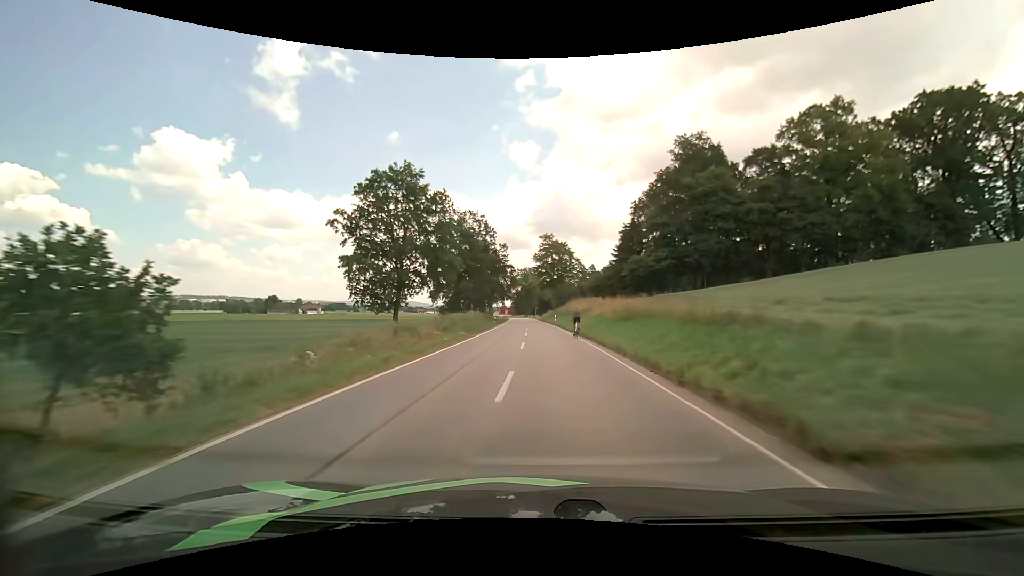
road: secondary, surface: asphalt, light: Day
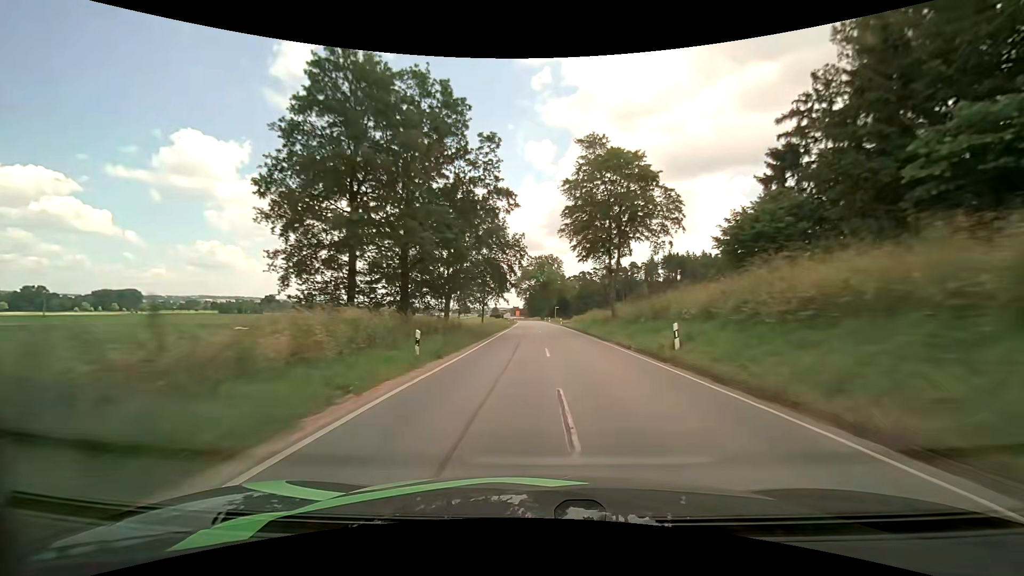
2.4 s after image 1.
(-1.4, +48.3) m; -2°
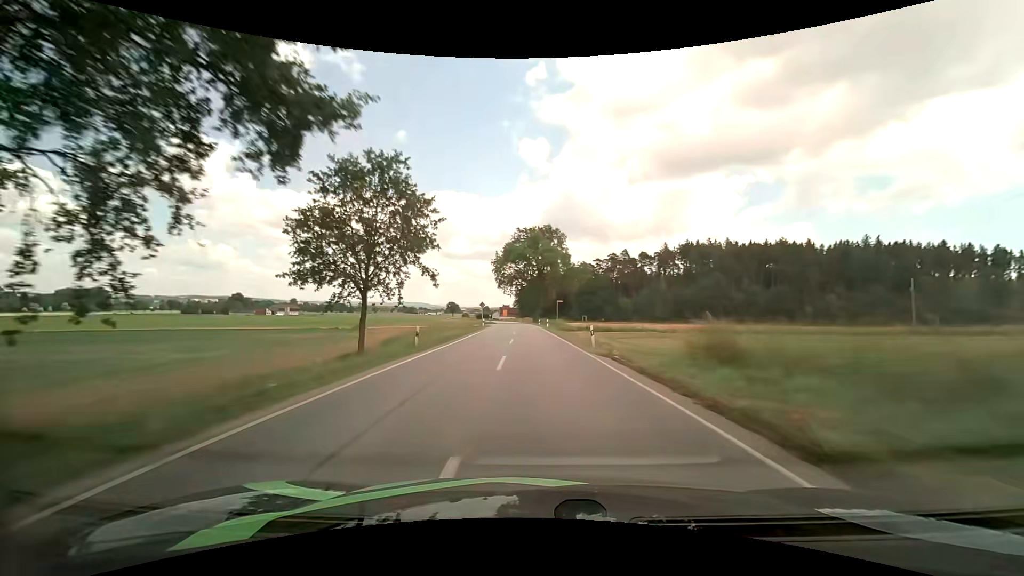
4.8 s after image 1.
(+0.9, +50.1) m; +1°
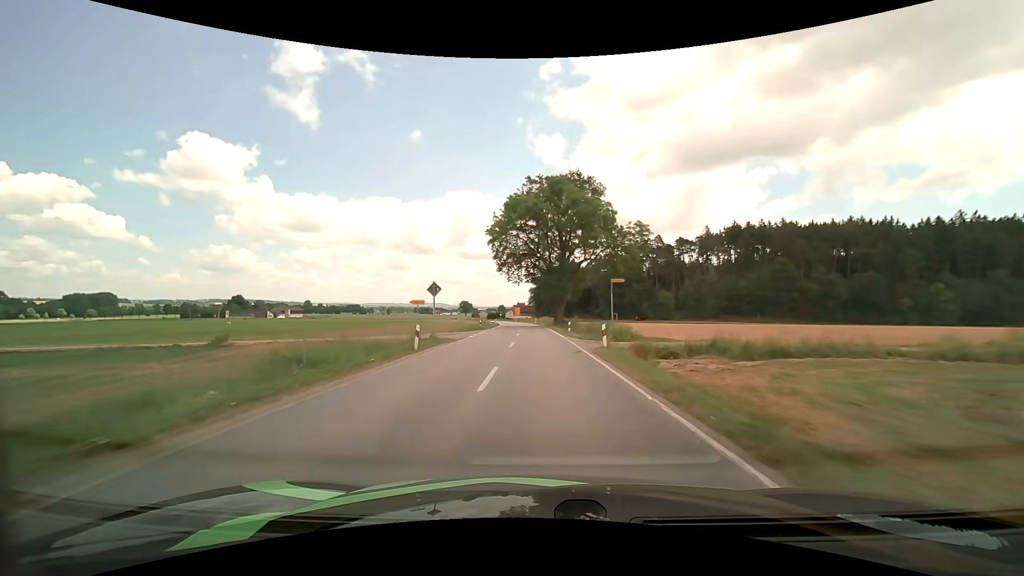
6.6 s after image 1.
(-0.5, +38.0) m; -2°
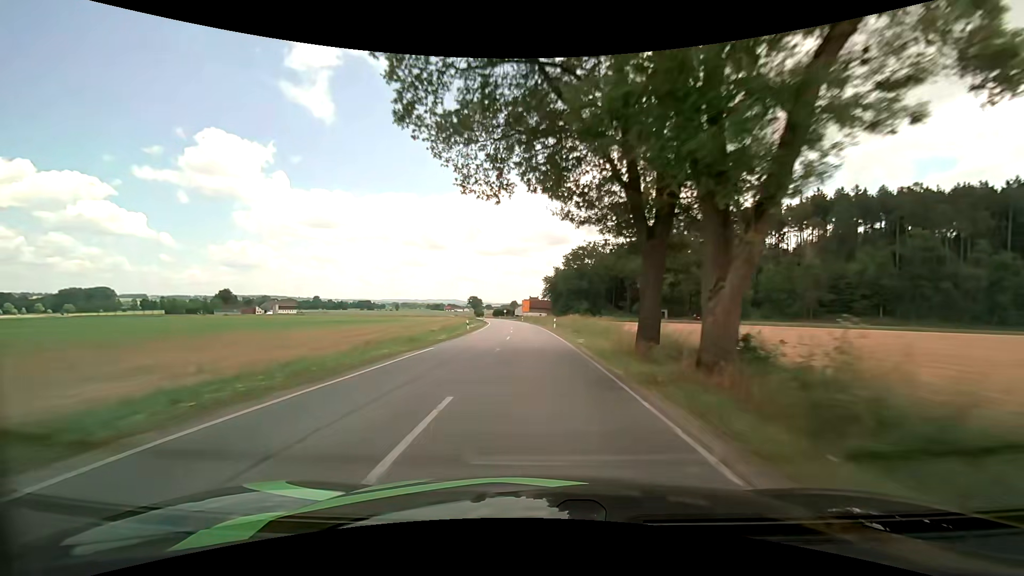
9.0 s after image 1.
(-0.5, +50.8) m; -2°
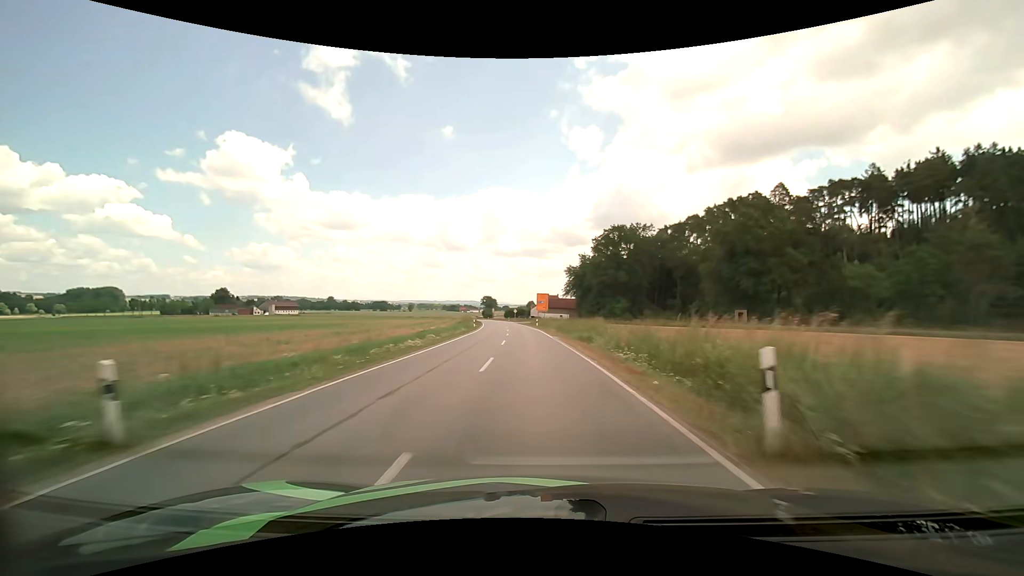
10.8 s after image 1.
(-0.8, +37.9) m; -2°
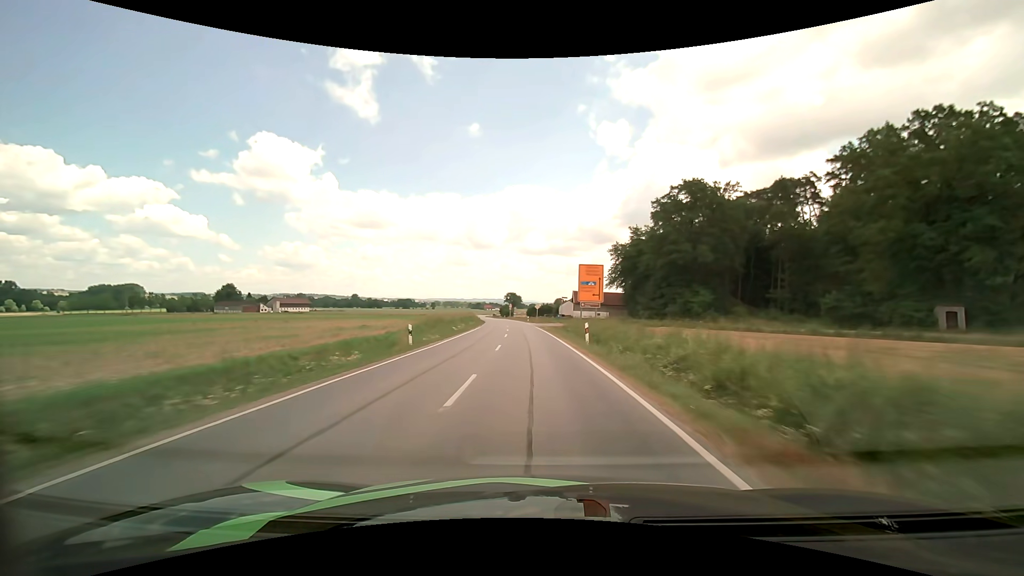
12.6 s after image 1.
(-0.8, +38.7) m; -3°
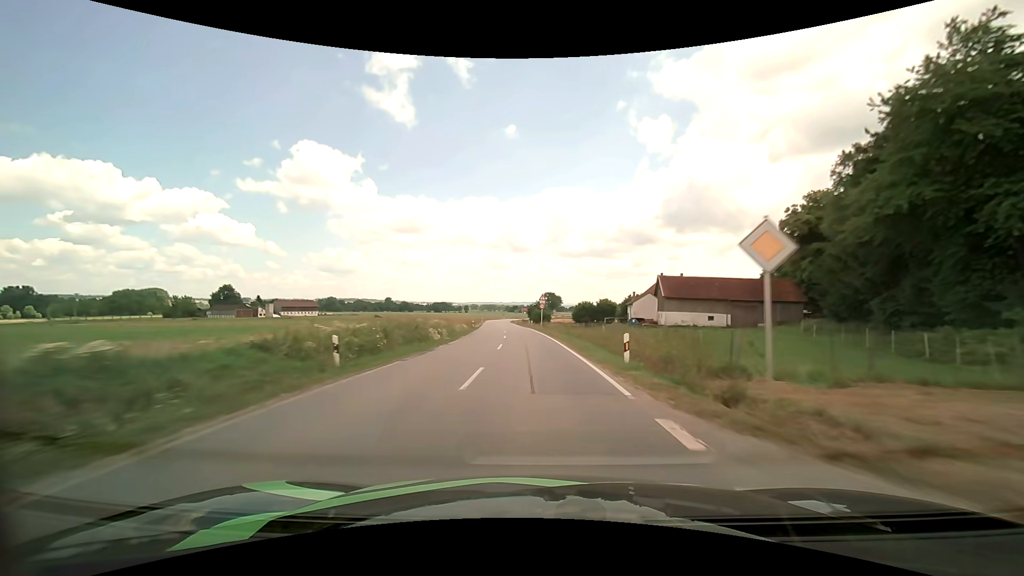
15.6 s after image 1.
(-2.7, +65.7) m; -4°
(0, +10) (0, +20) (-1, +30) (-1, +40) (-2, +50) (-3, +60) (-3, +70) (-4, +80) (-5, +90) (-6, +100) m
